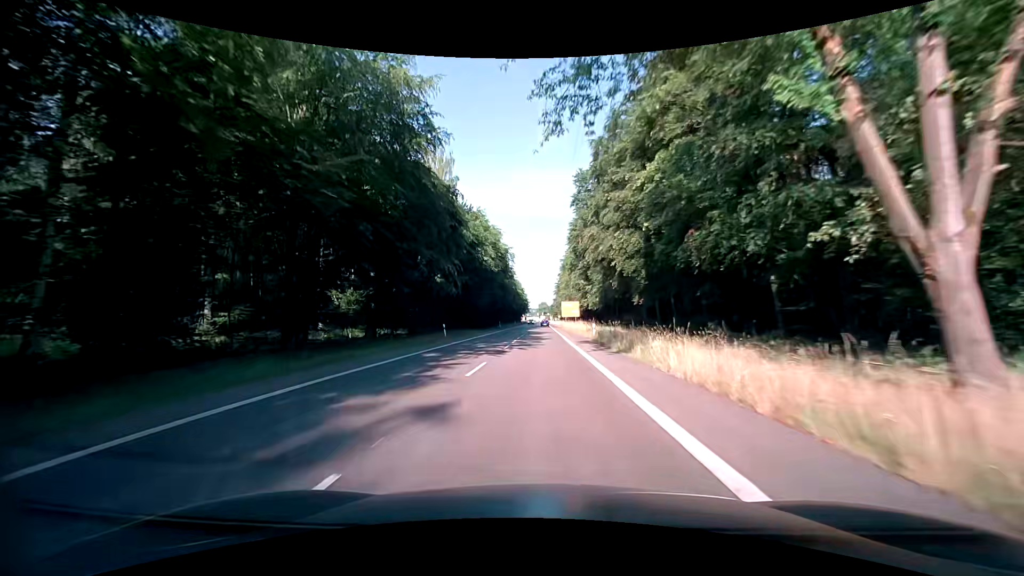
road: secondary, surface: asphalt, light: Day
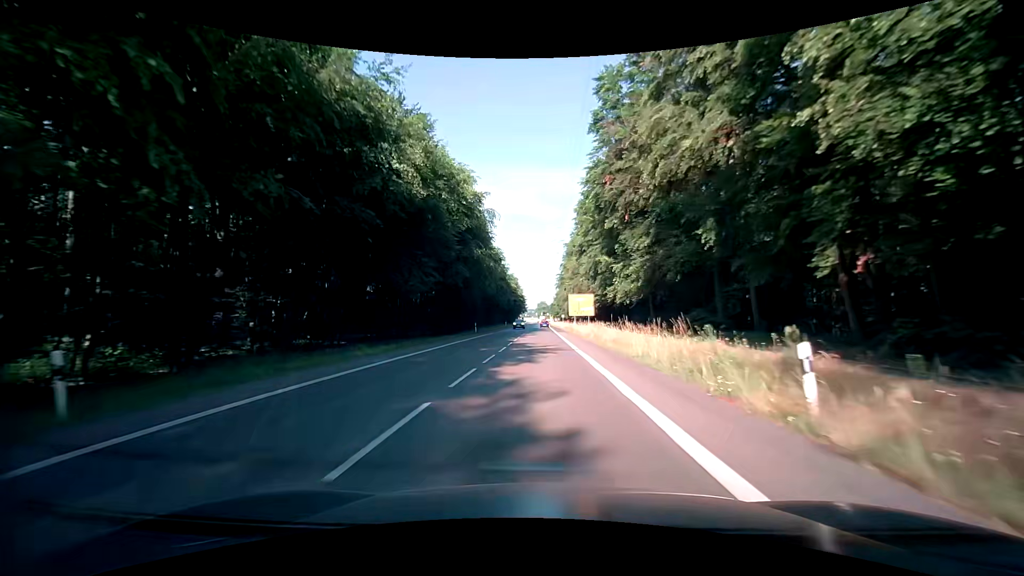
(+0.1, +31.2) m; 0°
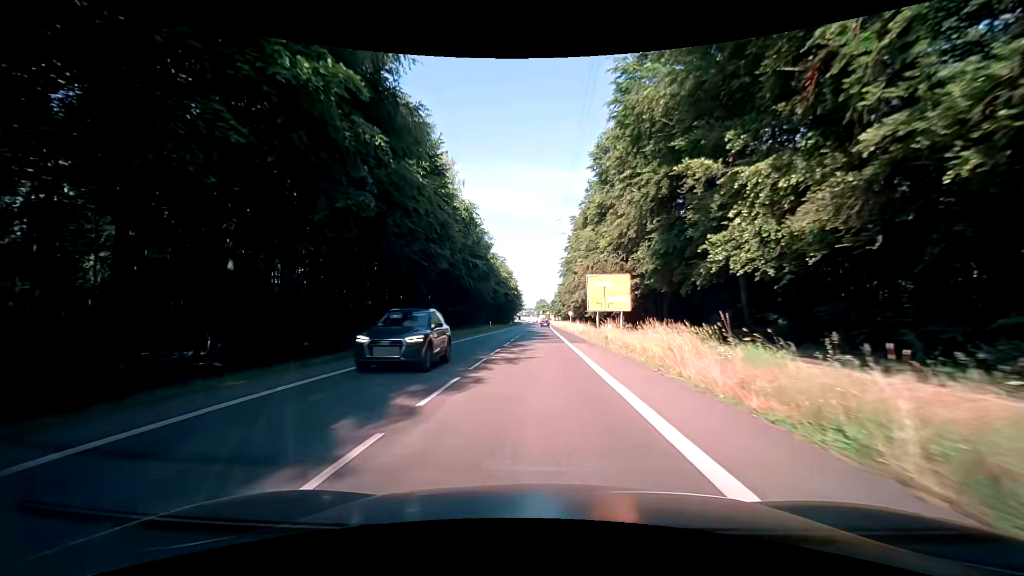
(+0.1, +30.6) m; 0°
(0, +10) (0, +20) (0, +30) (0, +40) (+1, +50) (+1, +60) (+1, +70) (+1, +80) (+1, +90) (+1, +100) m
